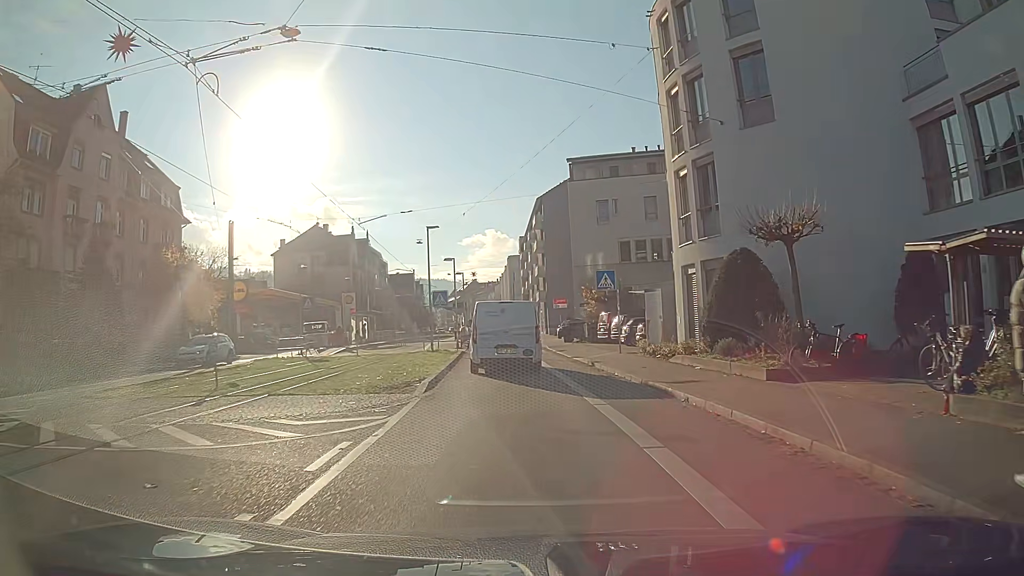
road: primary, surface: asphalt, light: Day
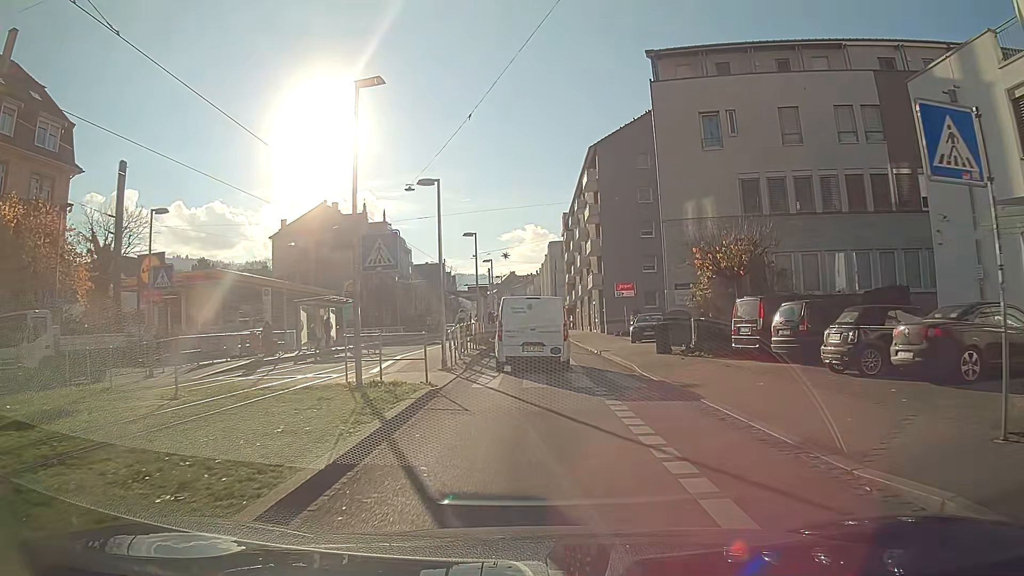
(-0.6, +20.6) m; -3°
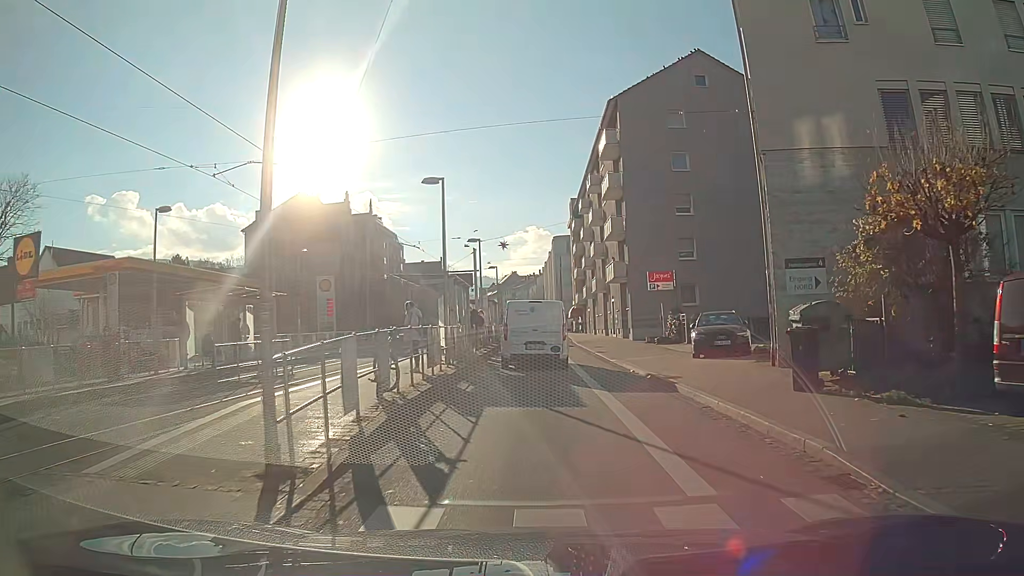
(0.0, +12.5) m; 0°
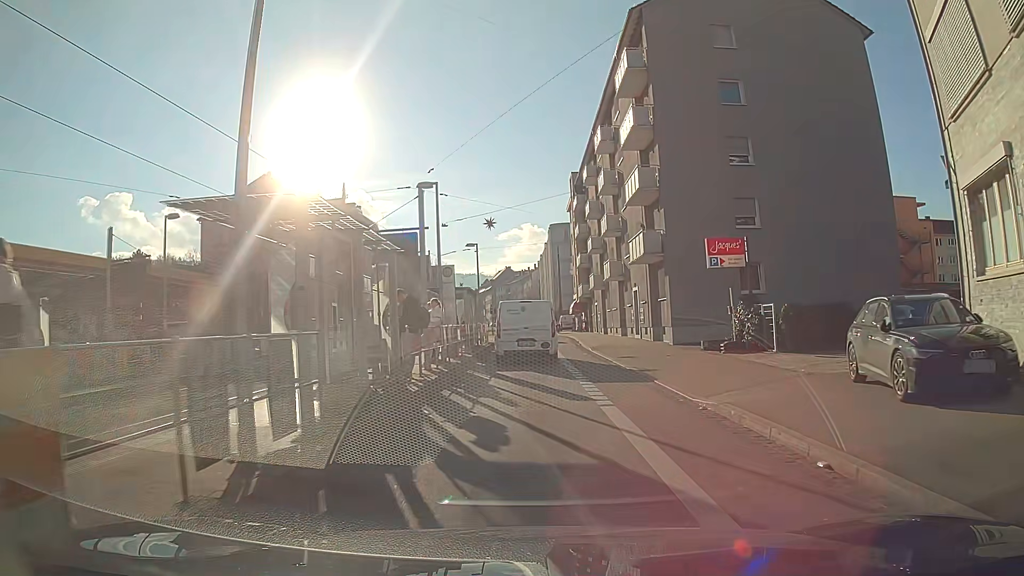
(+0.1, +13.0) m; +1°
(0, +10) (0, +20) (0, +30) (0, +40) (0, +50) (-1, +60) (-1, +70) (-2, +80) (-2, +90) (-2, +100) m
